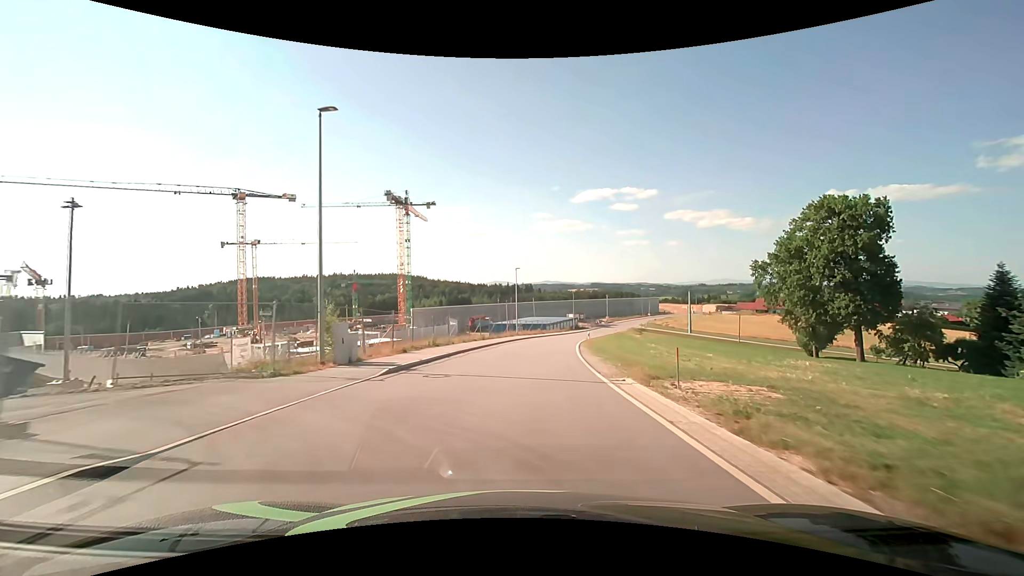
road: unclassified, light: Day
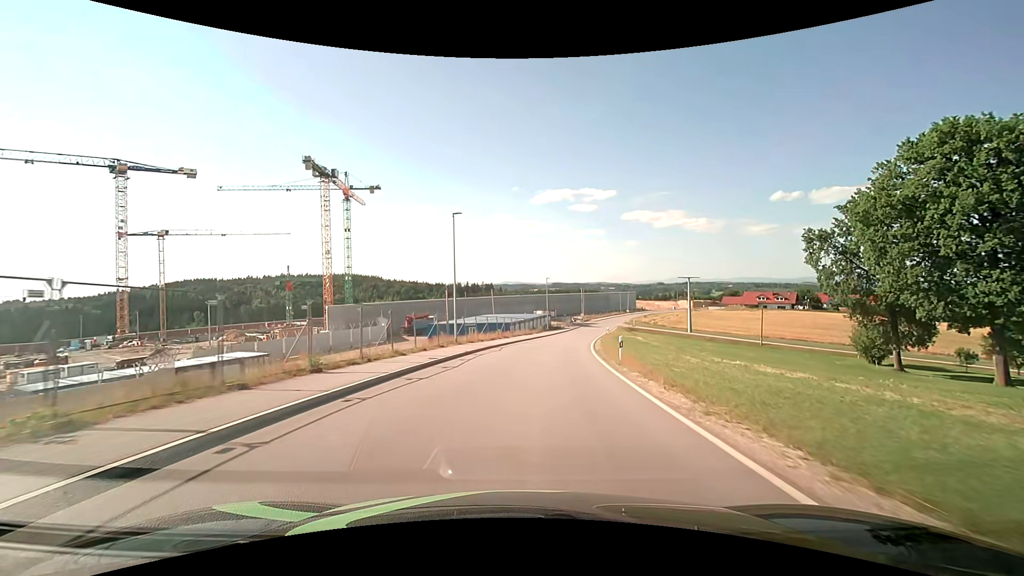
(+1.3, +29.6) m; +5°
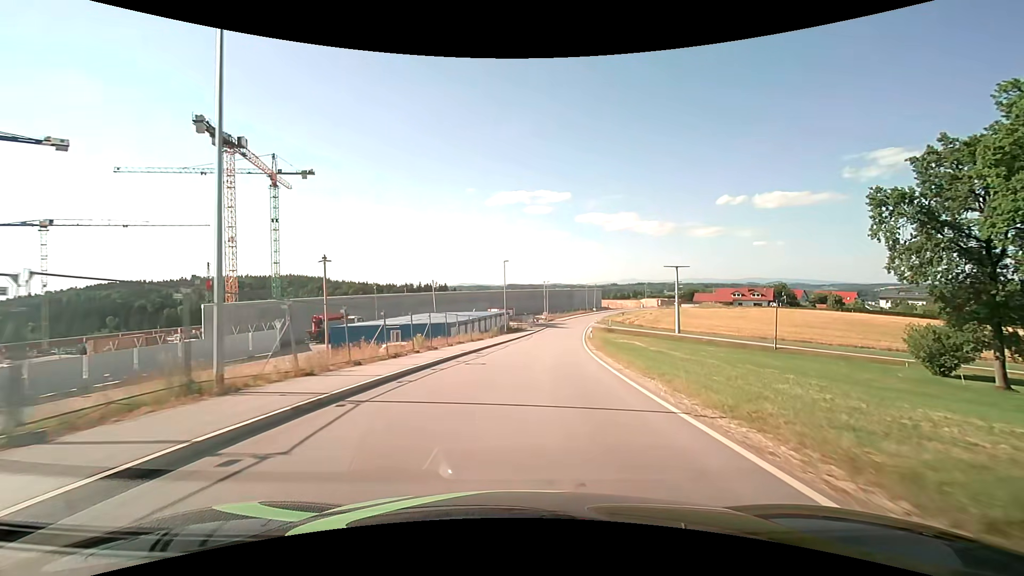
(+0.9, +21.3) m; +5°
(0, +10) (+1, +20) (+2, +30) (+3, +40) (+4, +50) (+5, +60) (+7, +70) (+9, +79) (+10, +89) (+12, +99) m
